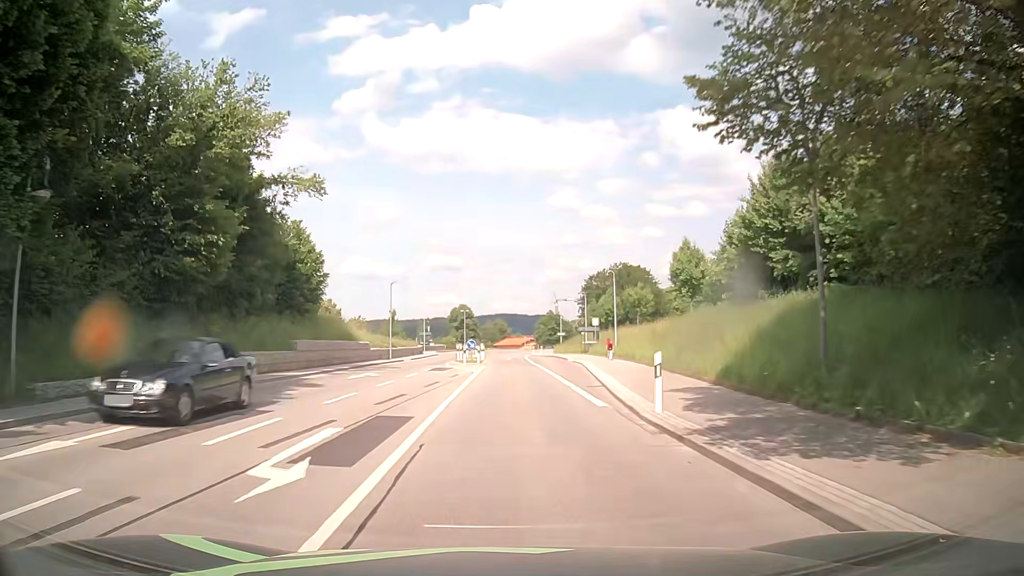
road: primary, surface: asphalt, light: Day
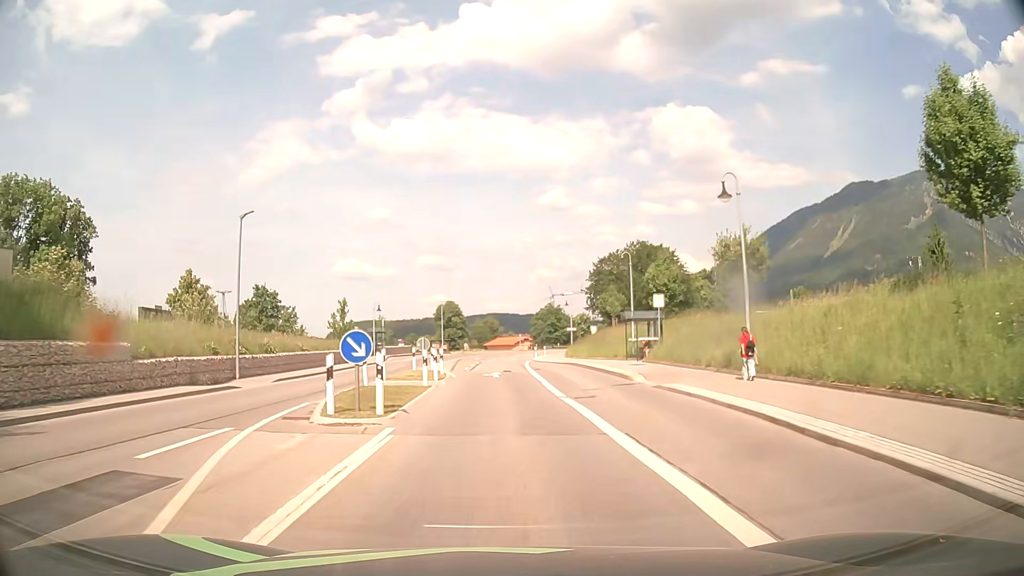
(+0.2, +31.1) m; 0°
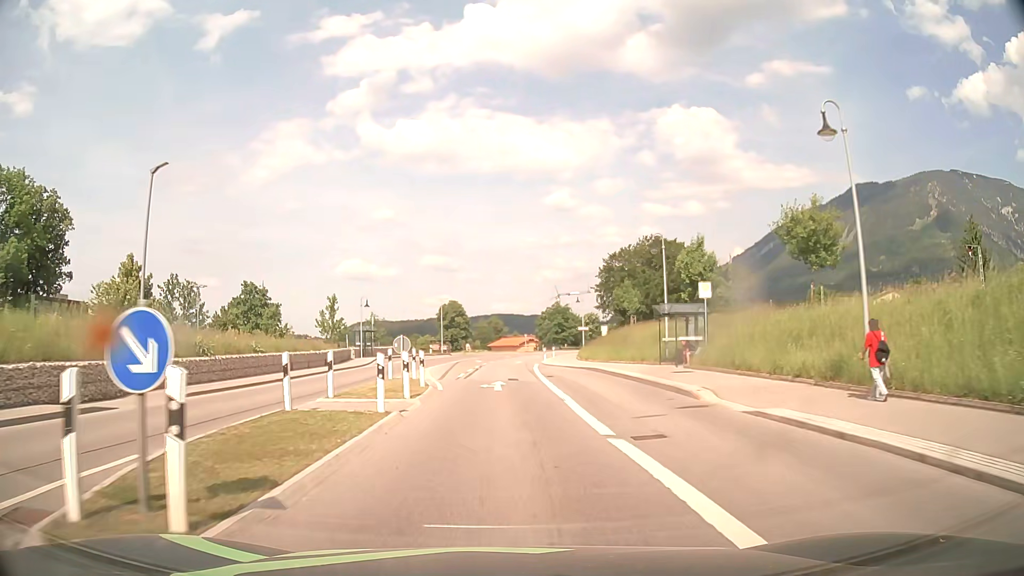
(0.0, +7.7) m; 0°
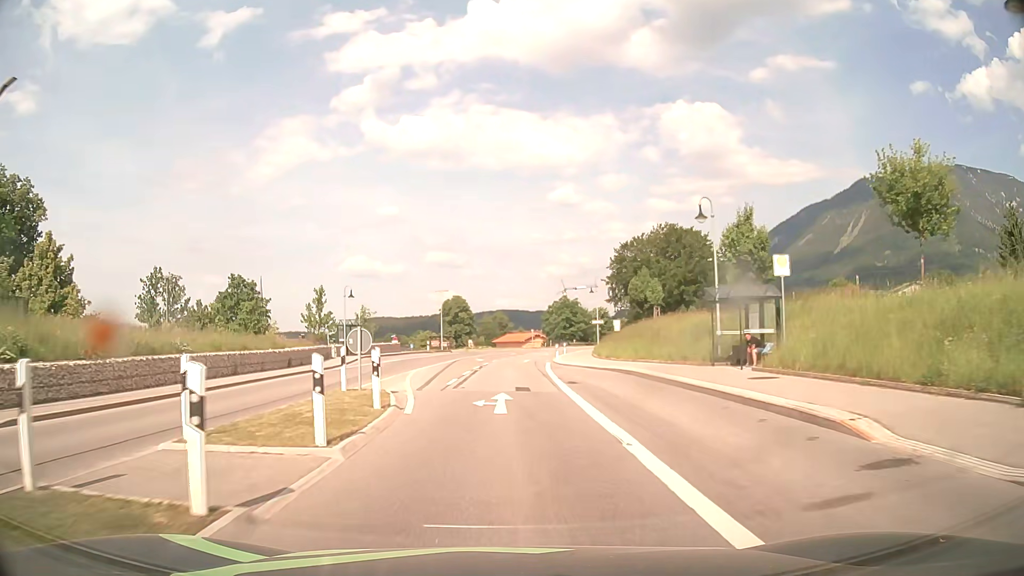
(0.0, +7.7) m; -1°
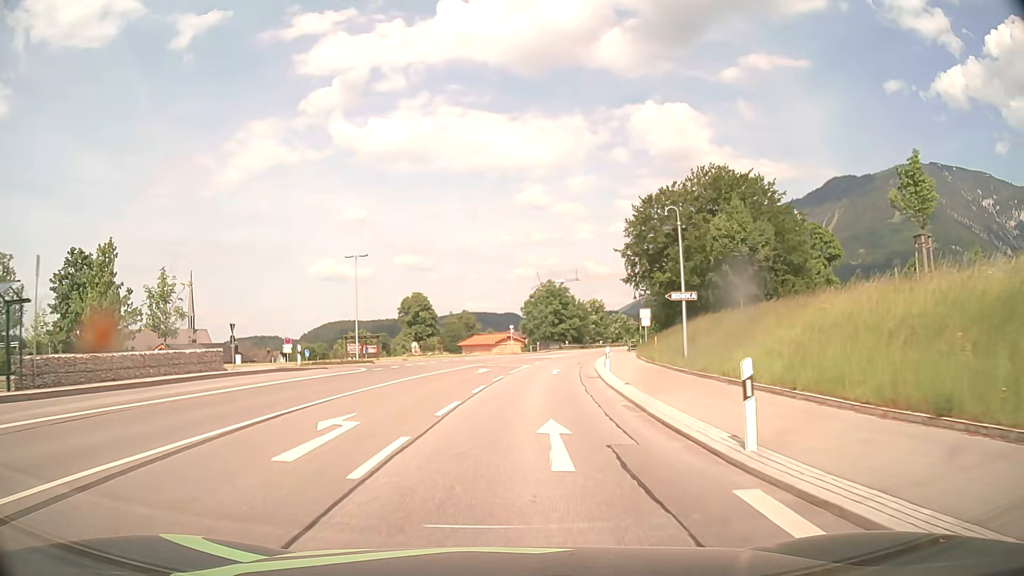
(+0.3, +38.2) m; +3°
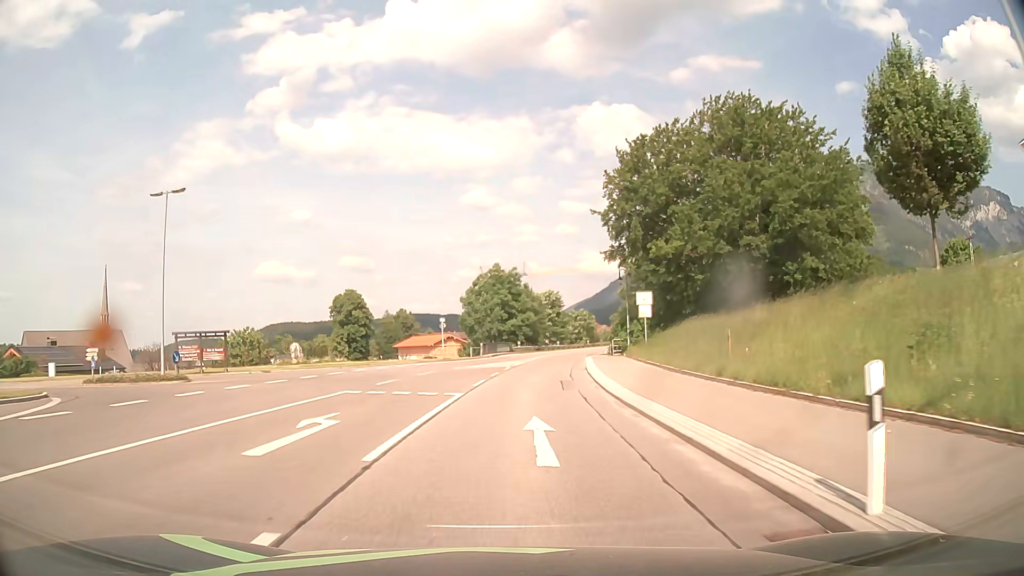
(+1.0, +22.8) m; +5°
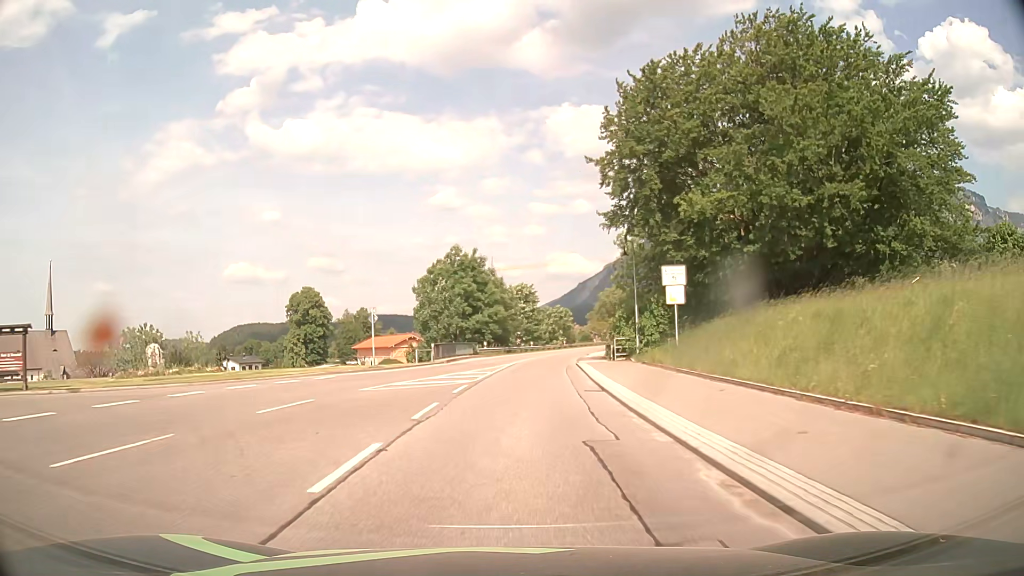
(+0.4, +15.2) m; +3°
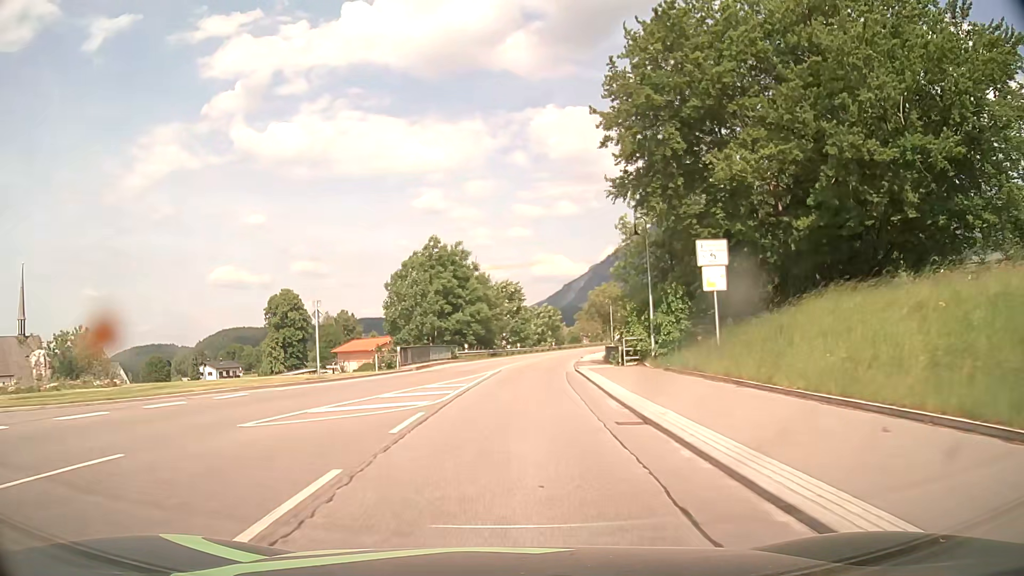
(+0.1, +7.6) m; +1°
(0, +10) (+1, +20) (+1, +30) (+2, +40) (+3, +50) (+4, +60) (+6, +70) (+7, +80) (+9, +89) (+12, +99) m
